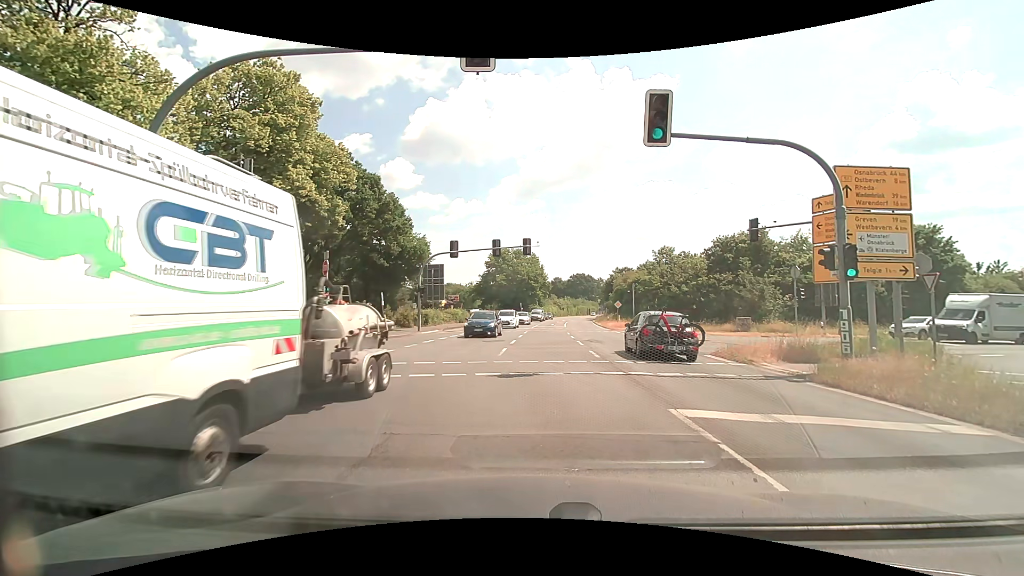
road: primary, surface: asphalt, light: Day
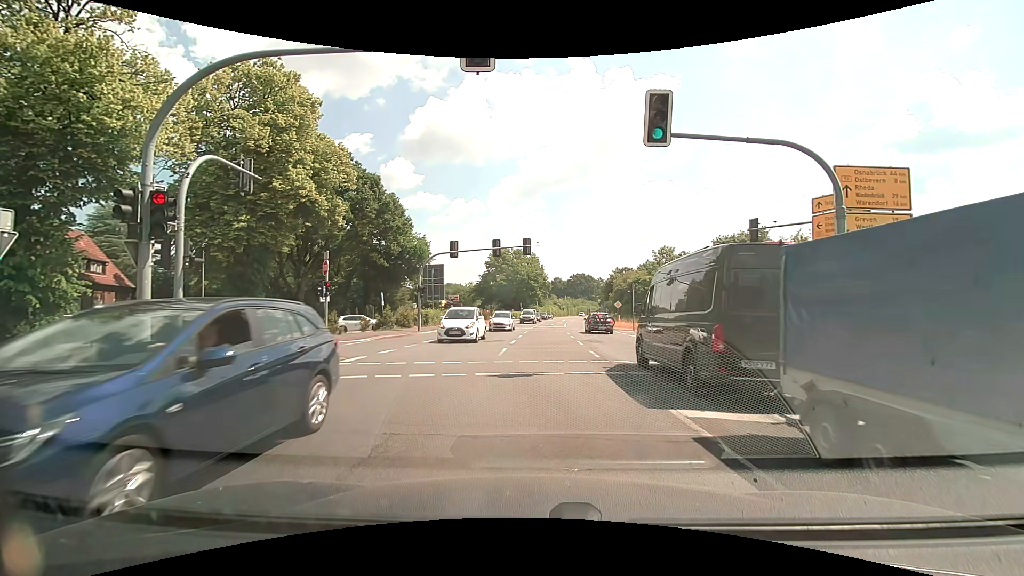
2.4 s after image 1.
(0.0, 0.0) m; 0°
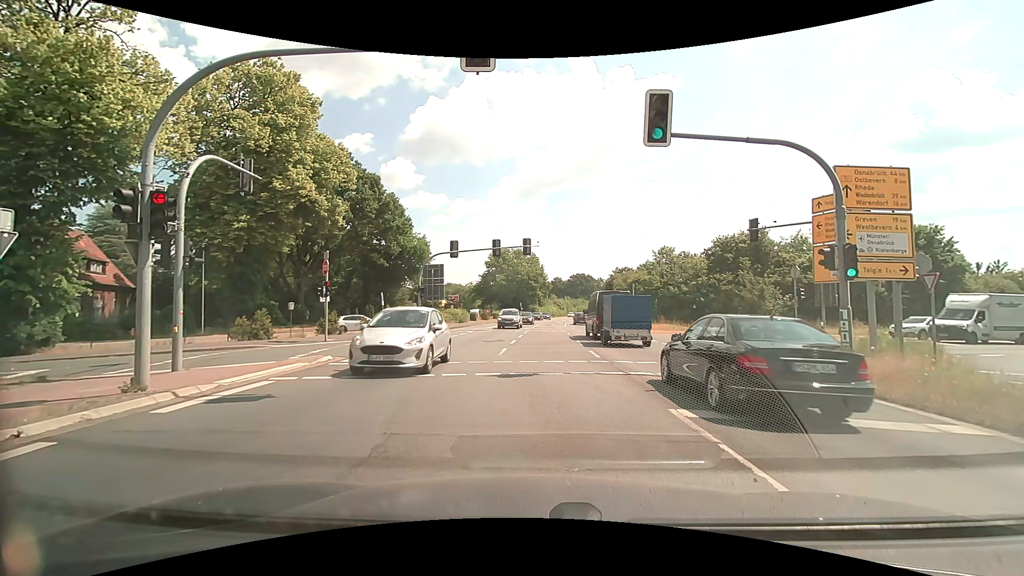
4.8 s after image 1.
(0.0, 0.0) m; 0°
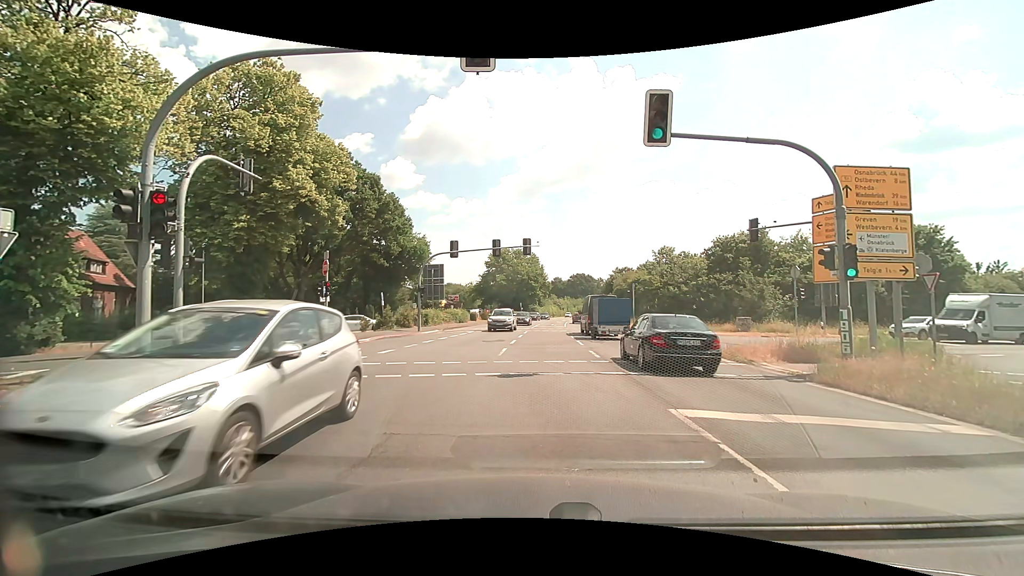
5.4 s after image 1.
(0.0, 0.0) m; 0°
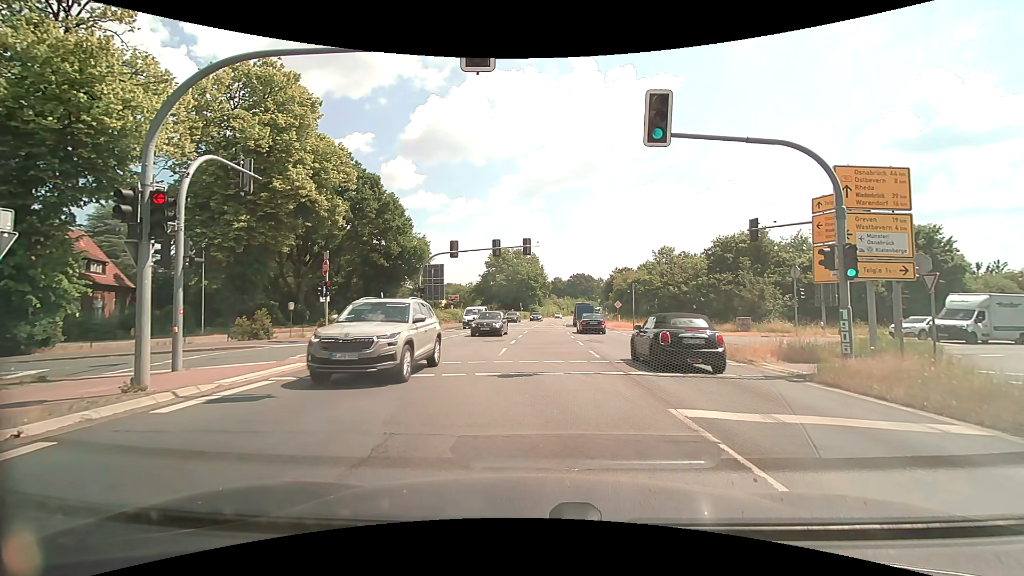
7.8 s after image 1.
(0.0, 0.0) m; 0°
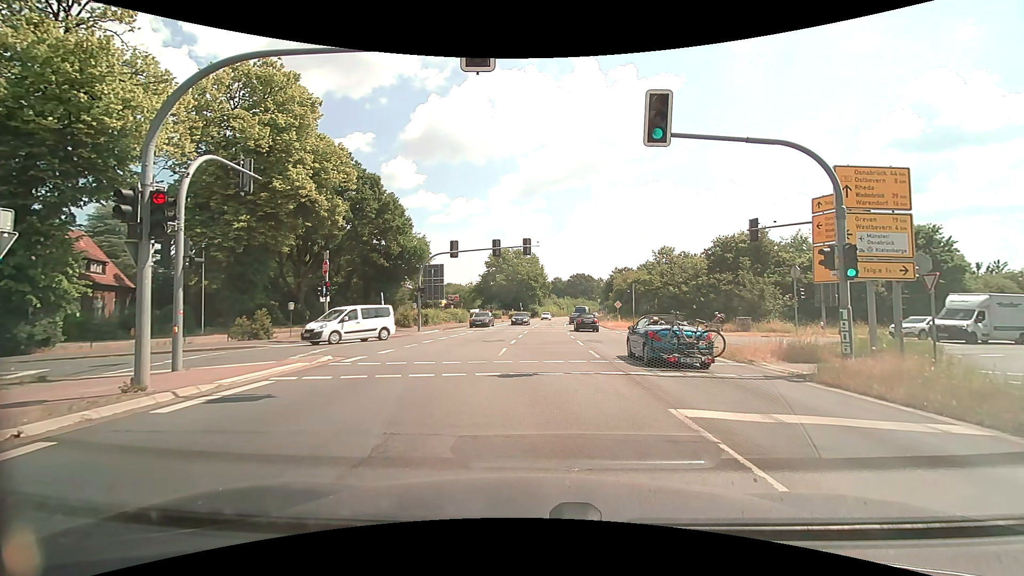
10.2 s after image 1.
(0.0, 0.0) m; 0°
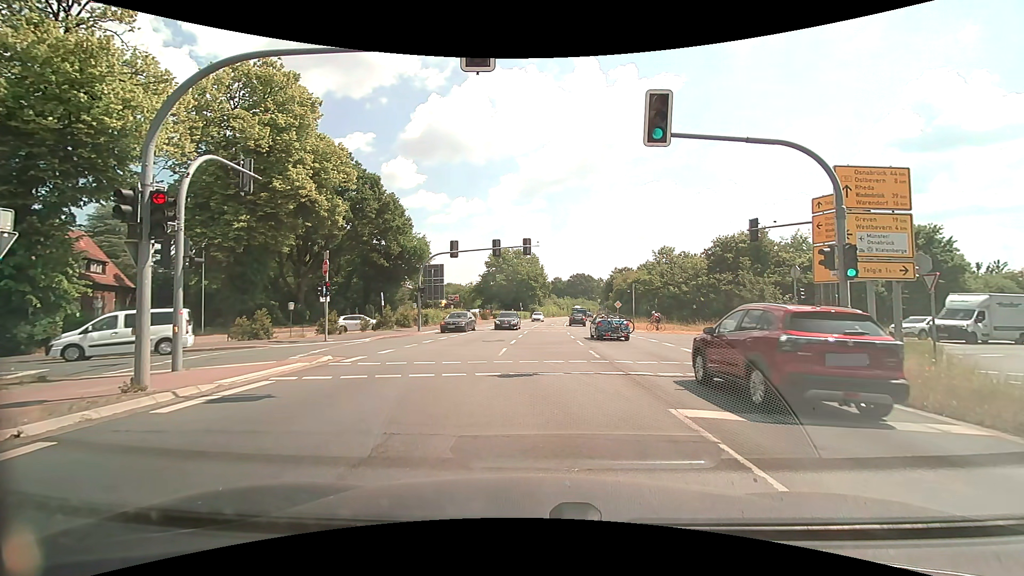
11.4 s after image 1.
(0.0, 0.0) m; 0°
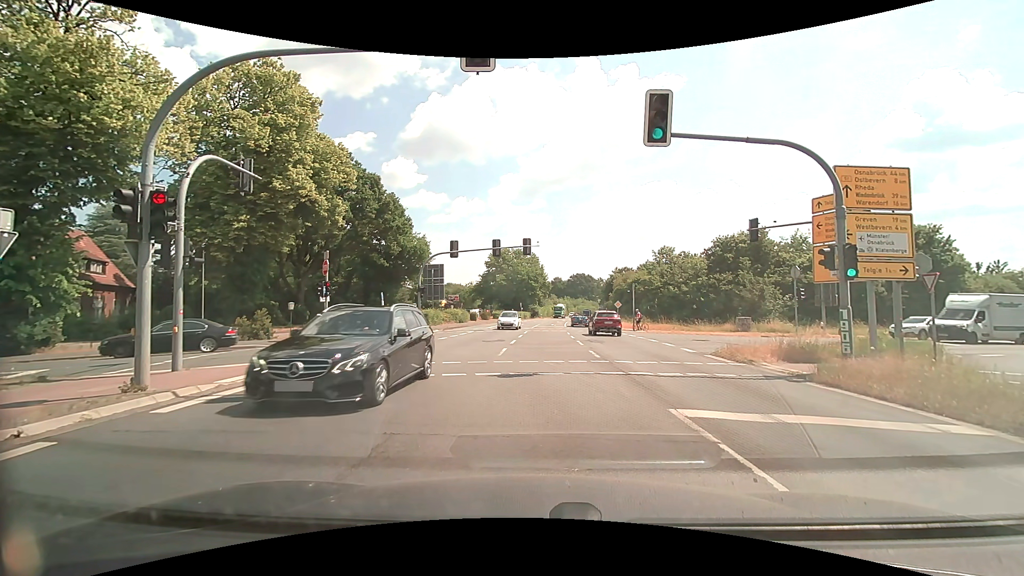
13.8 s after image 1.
(0.0, 0.0) m; 0°
(0, +10) (-4, +19) (-13, +23) (-22, +21) (-32, +18) (-42, +15) (-51, +12) (-60, +9) (-70, +6) (-79, +2) m
